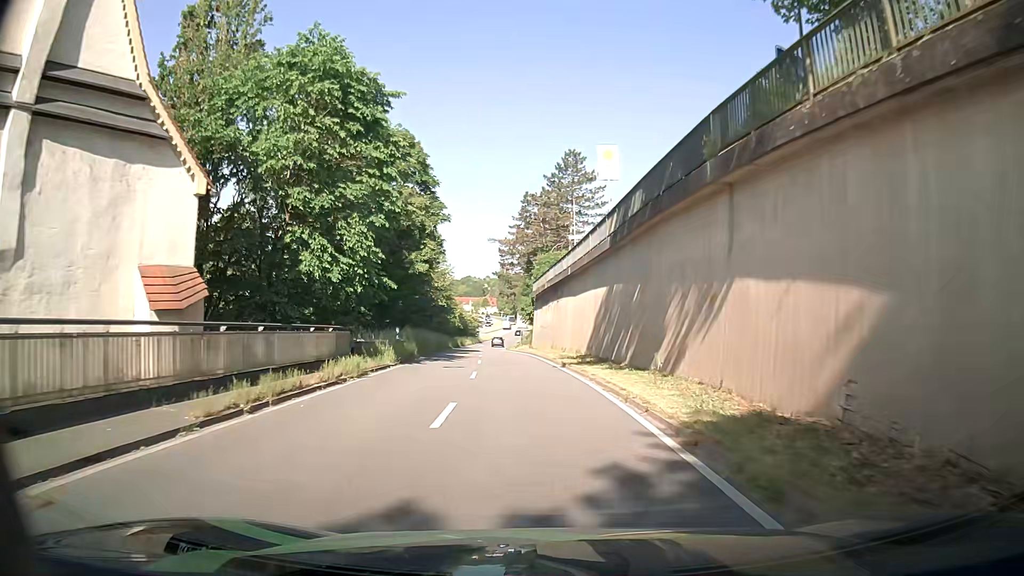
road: primary_link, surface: asphalt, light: Day
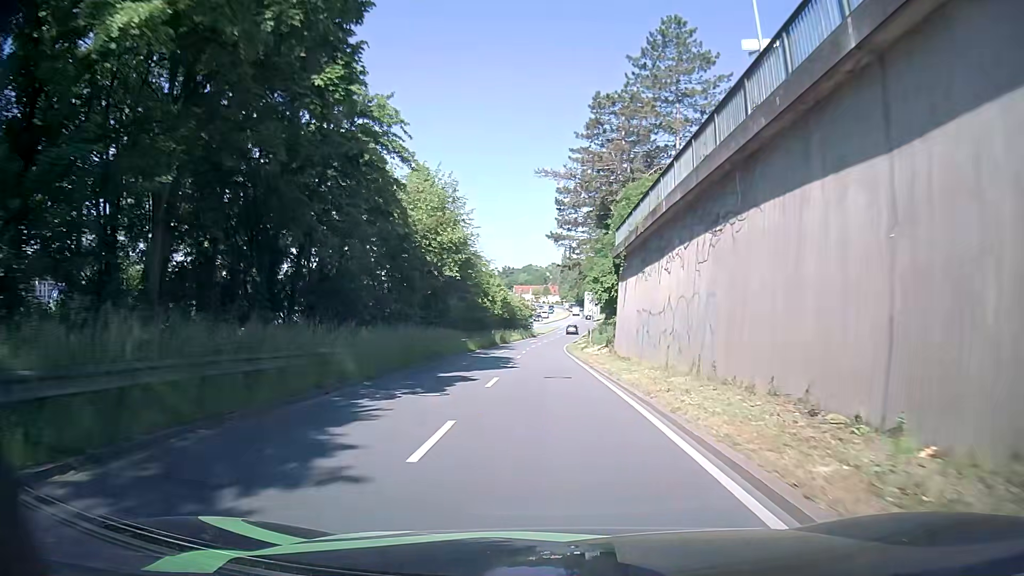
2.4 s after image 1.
(-1.7, +29.5) m; -5°
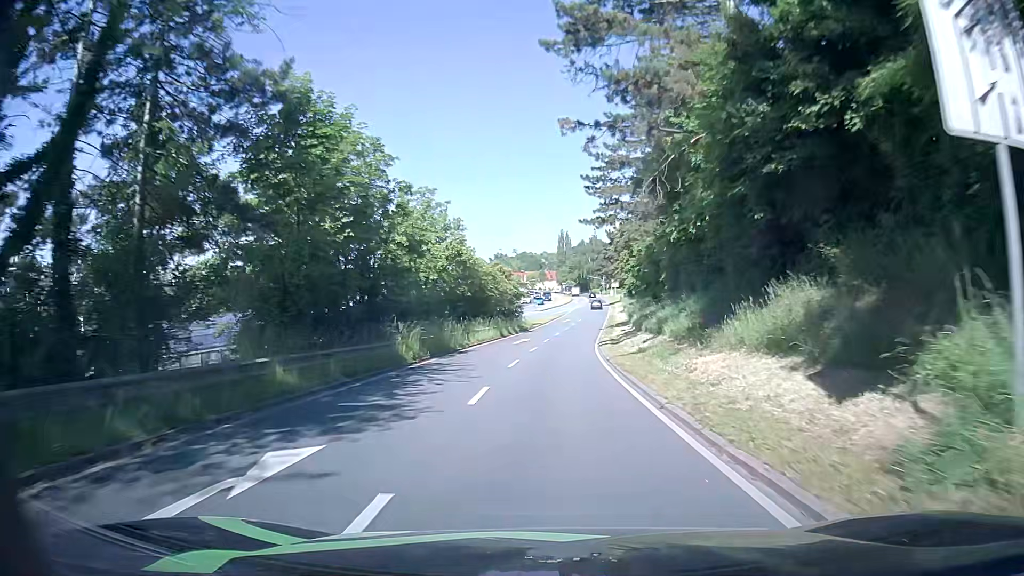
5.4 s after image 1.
(-0.5, +40.9) m; 0°
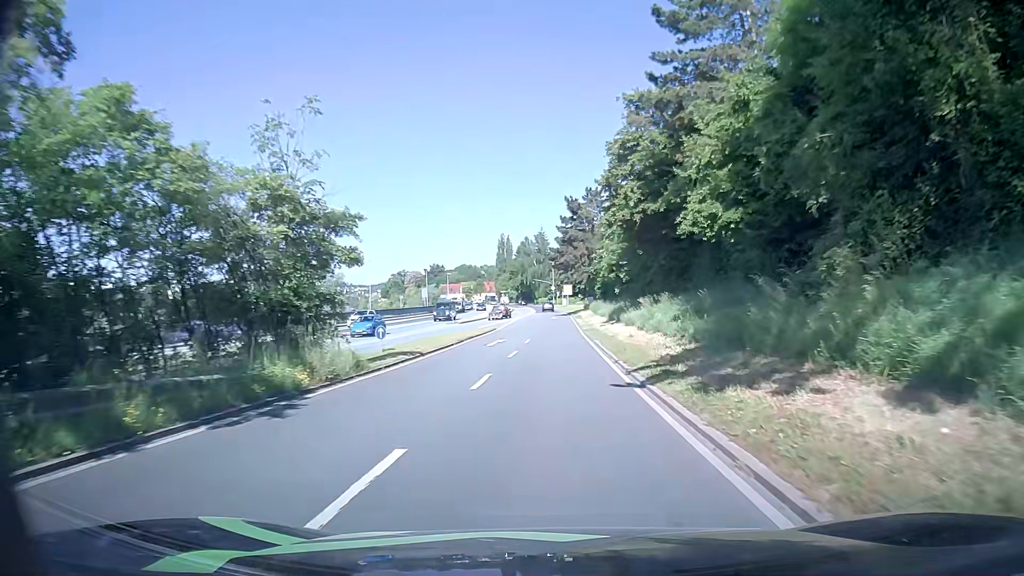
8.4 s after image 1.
(+1.2, +42.9) m; +4°
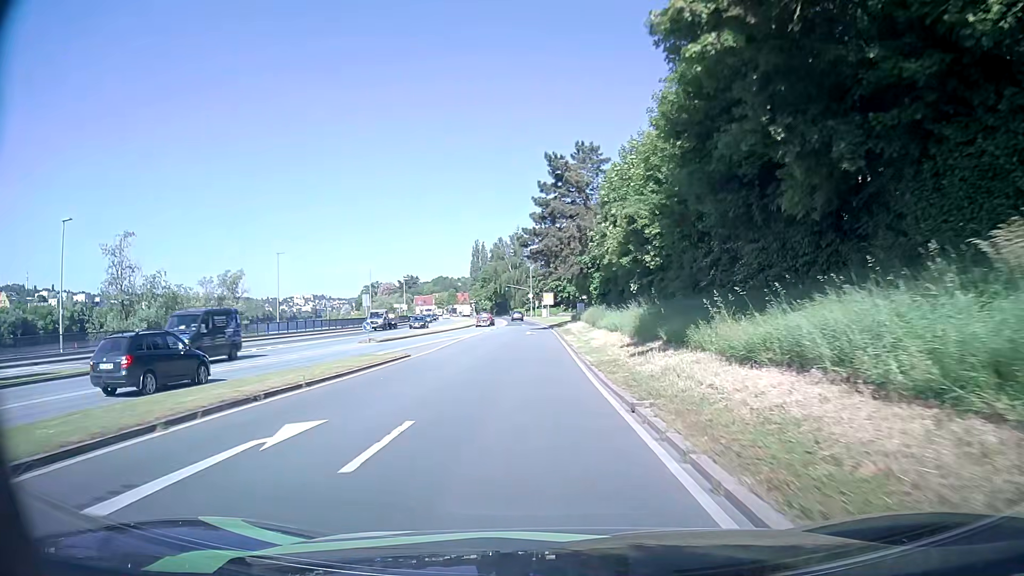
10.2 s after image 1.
(+0.6, +24.9) m; +2°
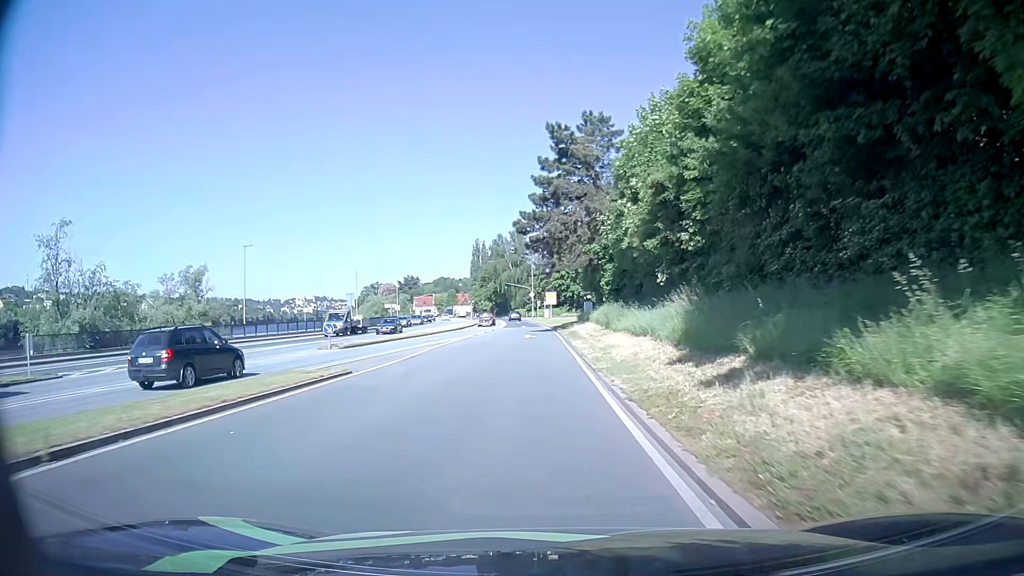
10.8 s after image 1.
(0.0, +8.1) m; 0°
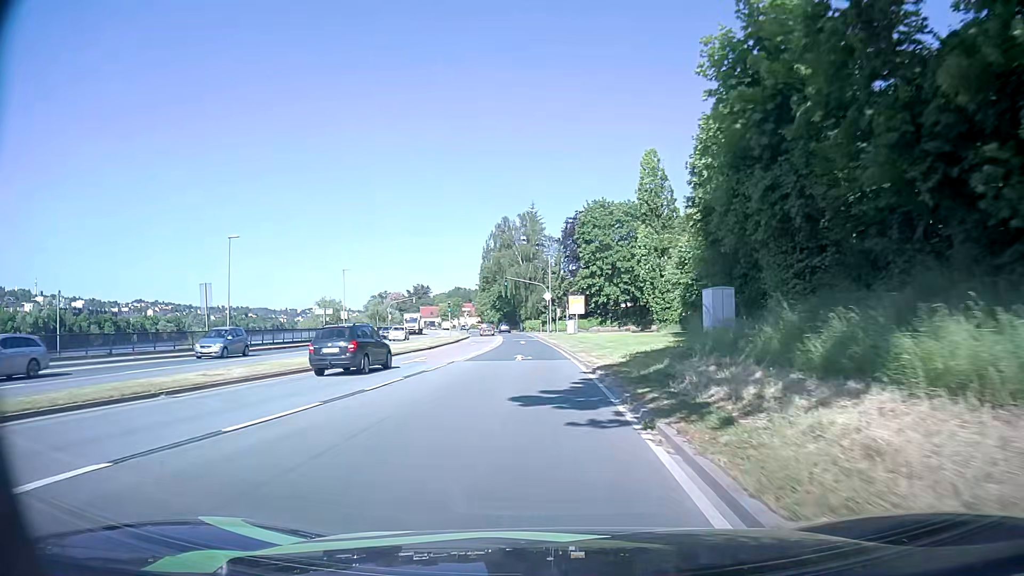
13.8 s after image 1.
(-0.3, +39.9) m; -2°
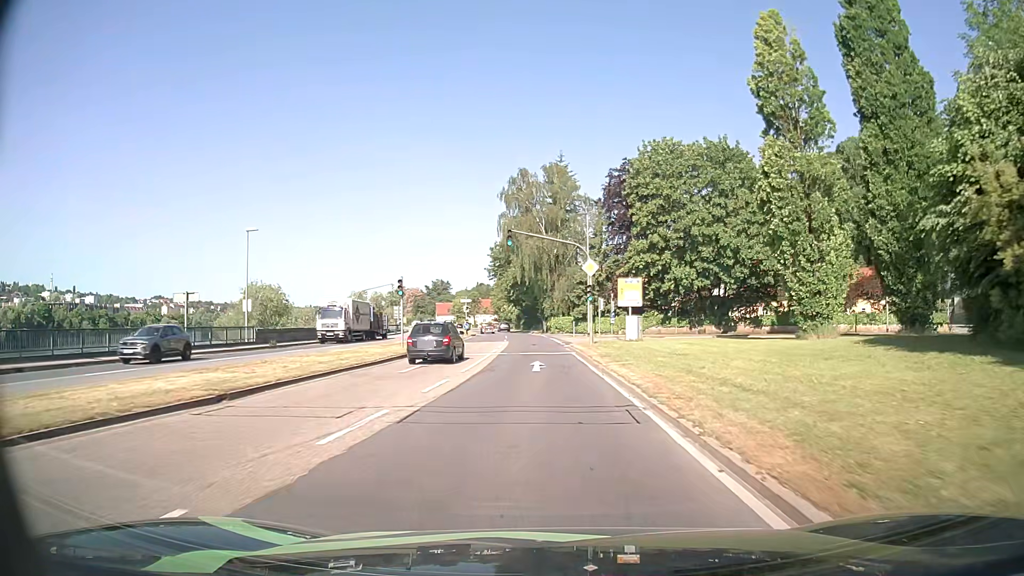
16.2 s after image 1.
(-0.5, +31.4) m; -2°
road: primary
(0, +10) (0, +20) (0, +30) (-1, +40) (-1, +50) (-2, +60) (-3, +70) (-4, +80) (-5, +90) (-6, +100) m
